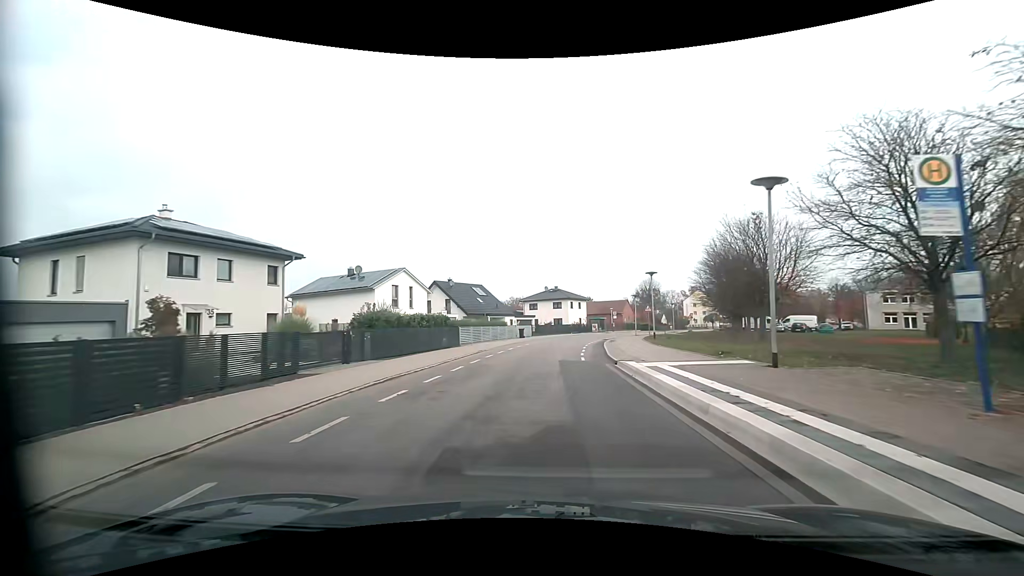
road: residential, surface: asphalt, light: Day
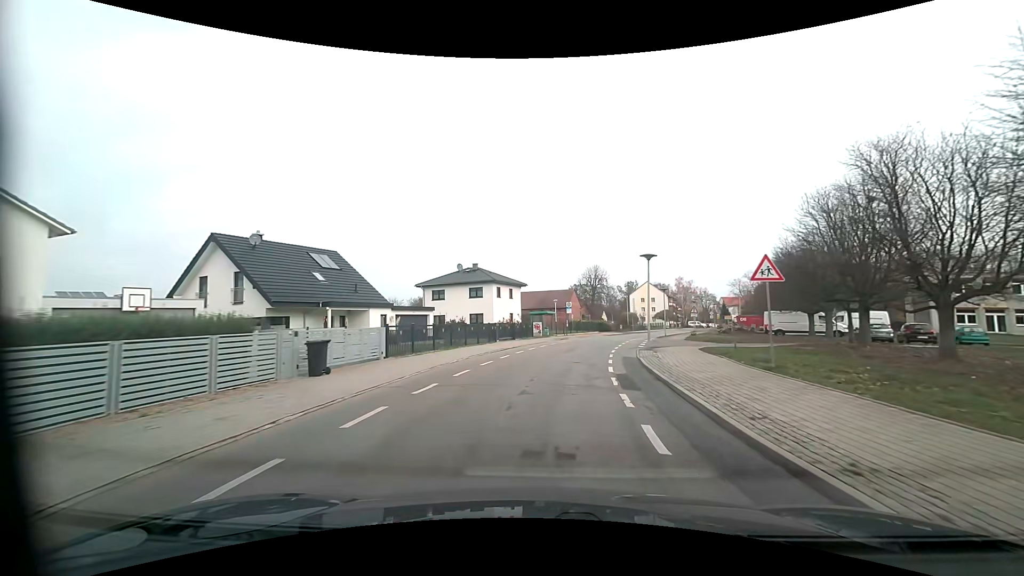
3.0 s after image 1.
(+2.0, +35.1) m; +8°
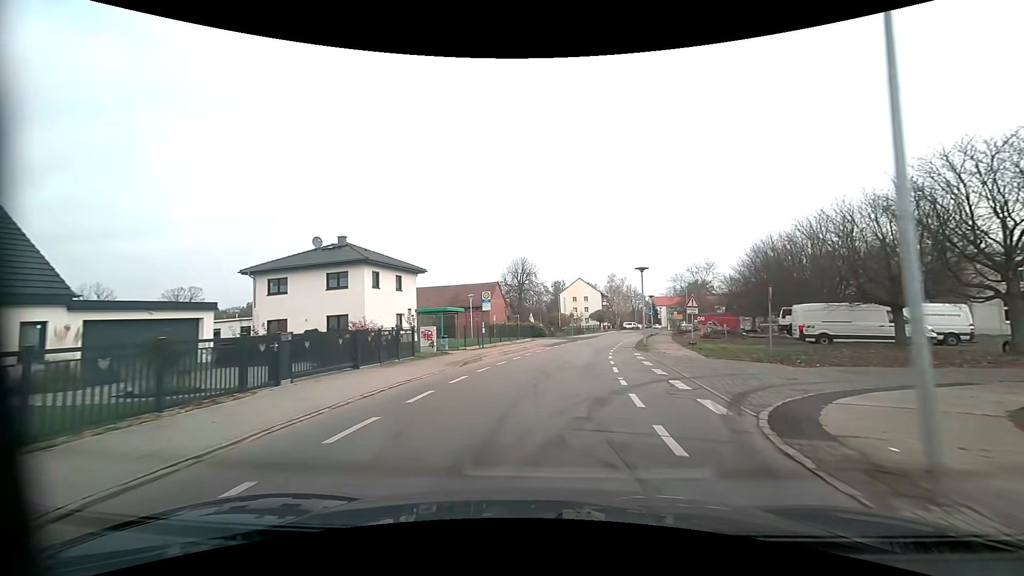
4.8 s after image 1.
(+1.5, +21.2) m; +8°
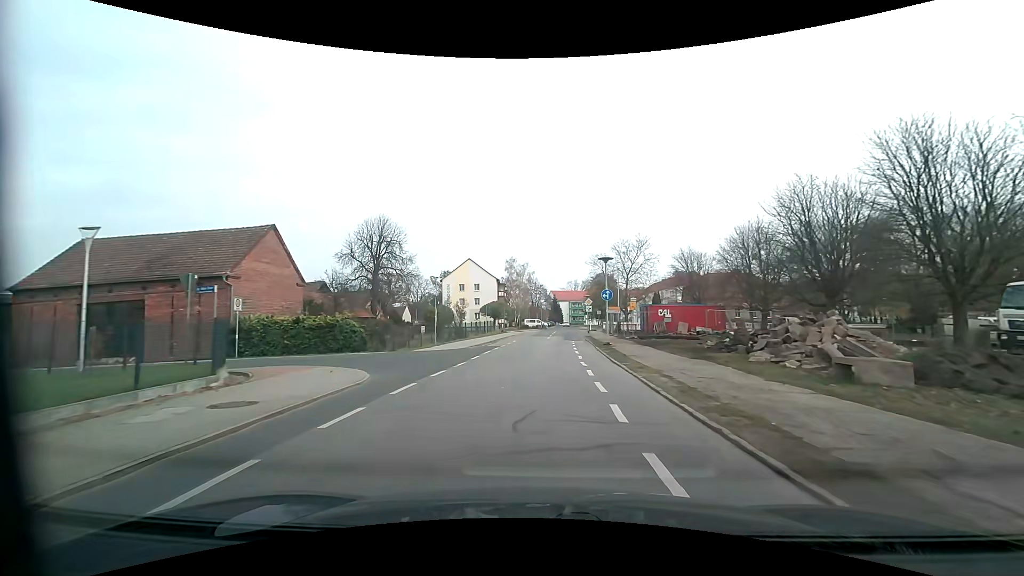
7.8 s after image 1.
(+4.1, +34.5) m; +12°
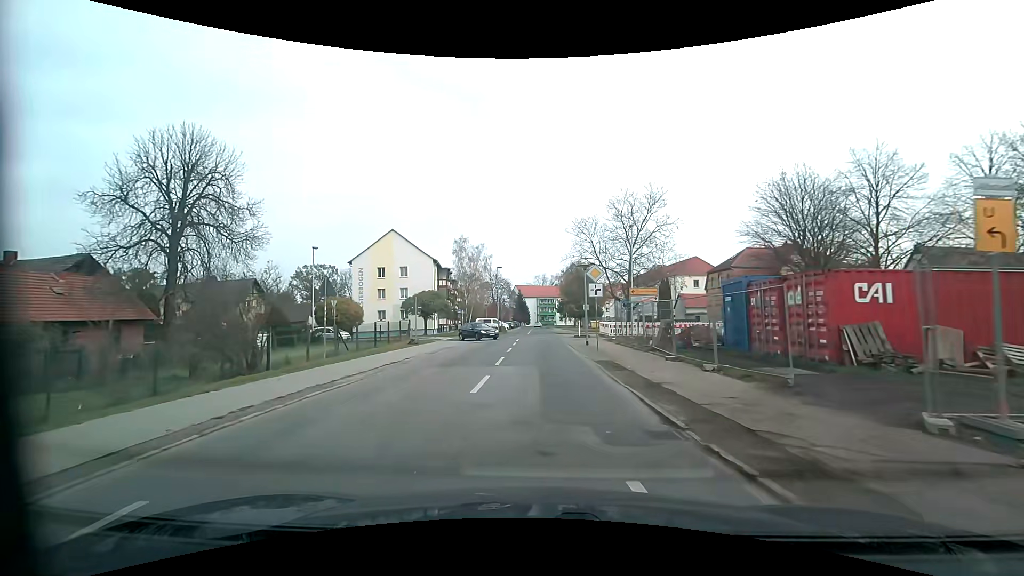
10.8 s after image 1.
(+1.2, +30.6) m; +4°
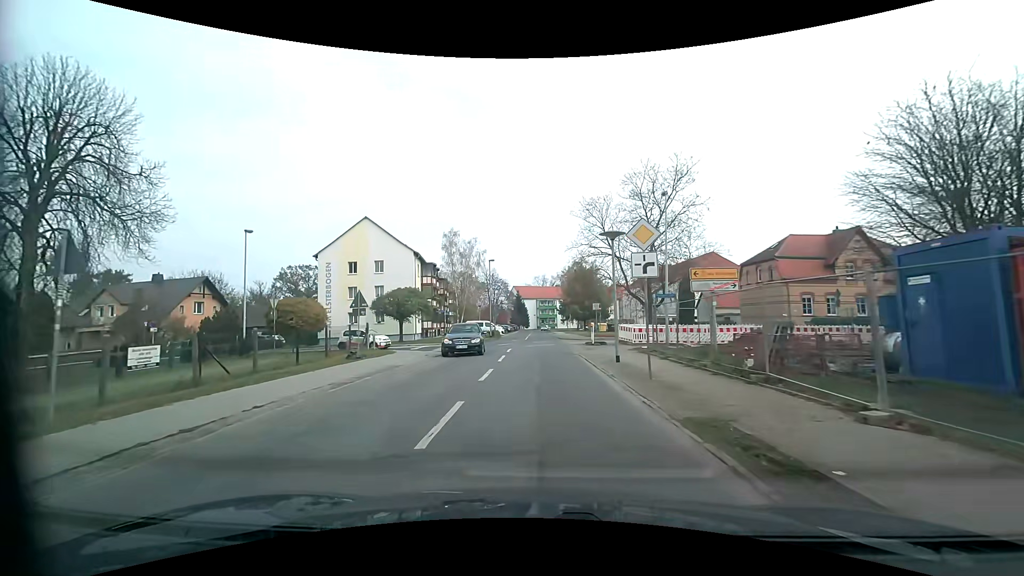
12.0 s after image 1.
(0.0, +9.9) m; -1°
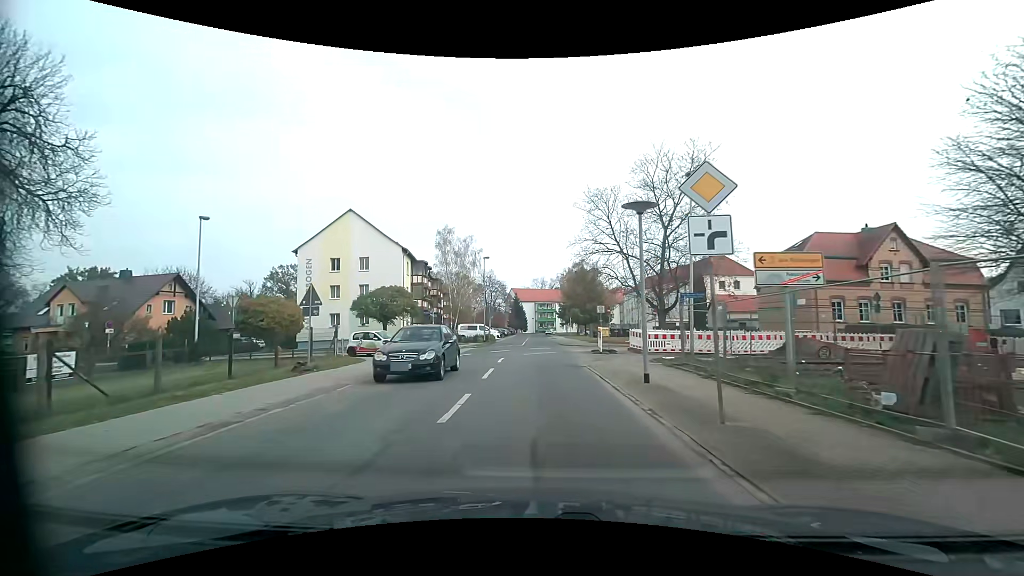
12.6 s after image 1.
(+0.1, +4.4) m; +1°
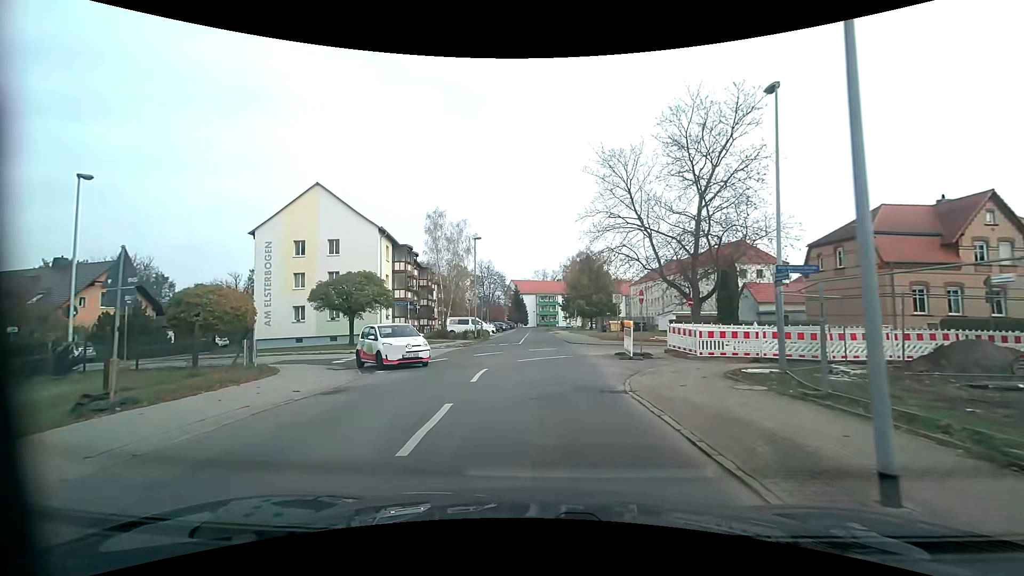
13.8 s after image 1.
(0.0, +7.7) m; 0°
(0, +10) (0, +20) (0, +30) (0, +40) (0, +50) (0, +60) (0, +70) (0, +80) (0, +90) (0, +100) m
